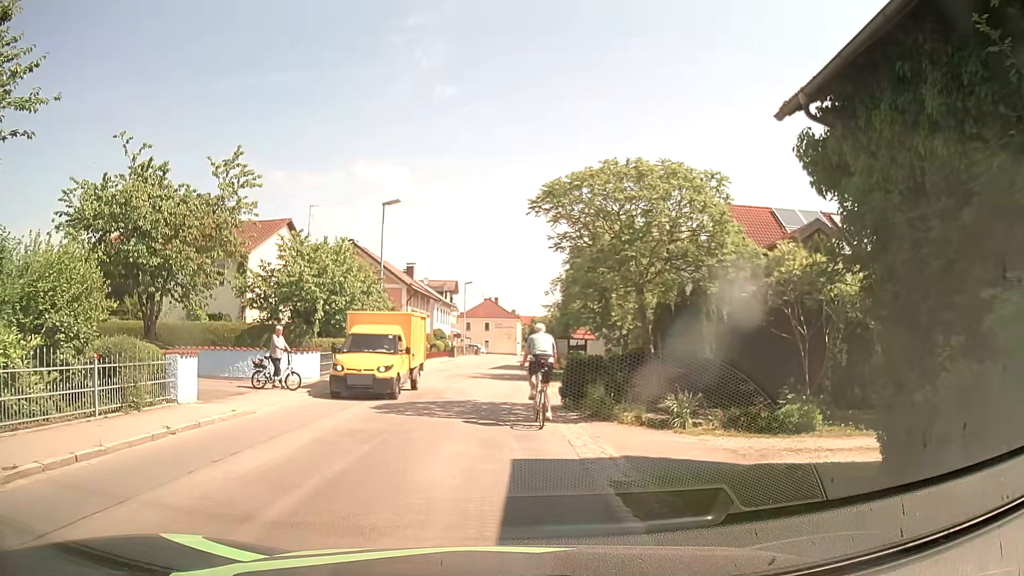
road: tertiary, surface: asphalt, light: Day
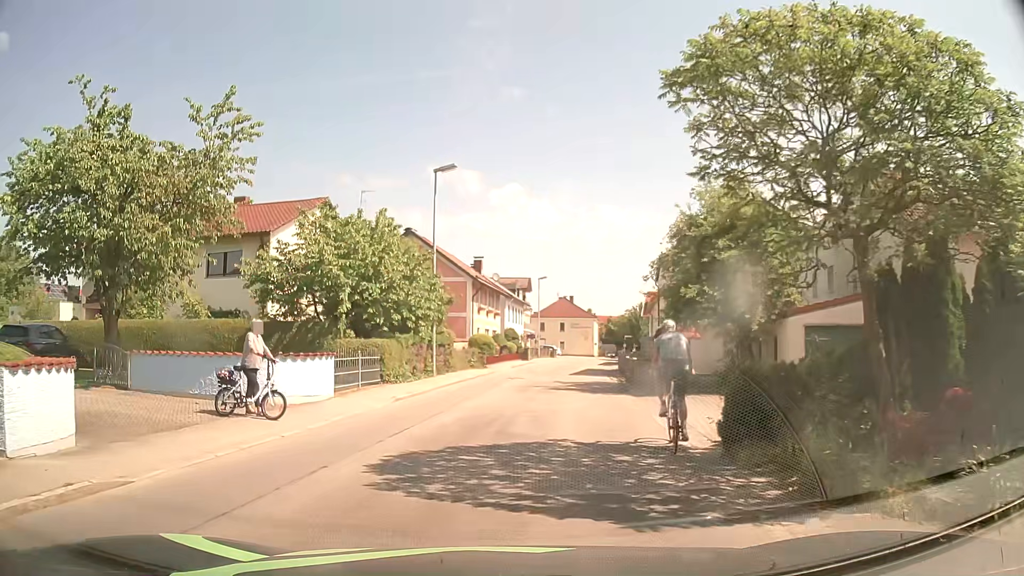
(-0.4, +7.2) m; -7°
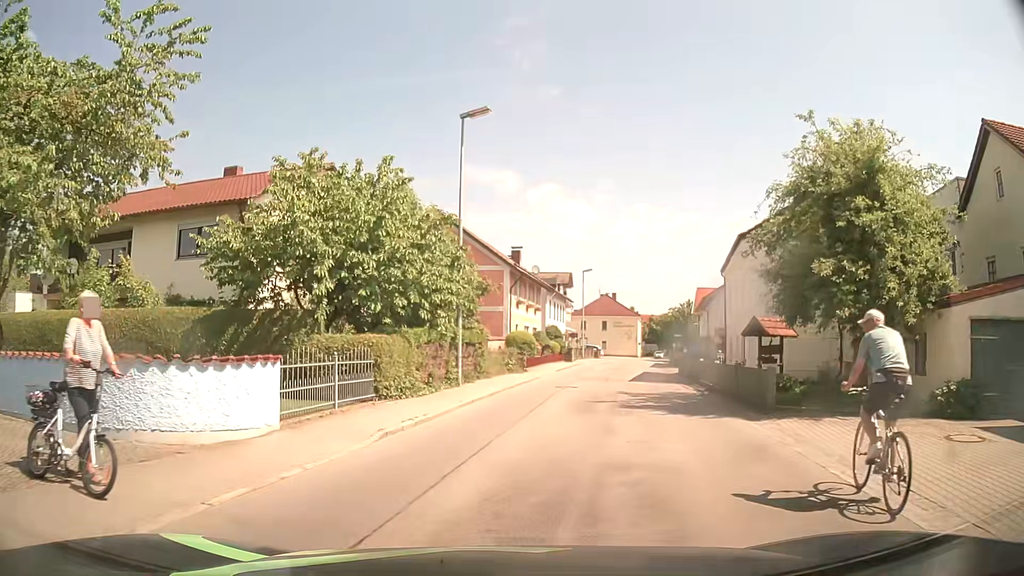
(-0.3, +6.6) m; -4°
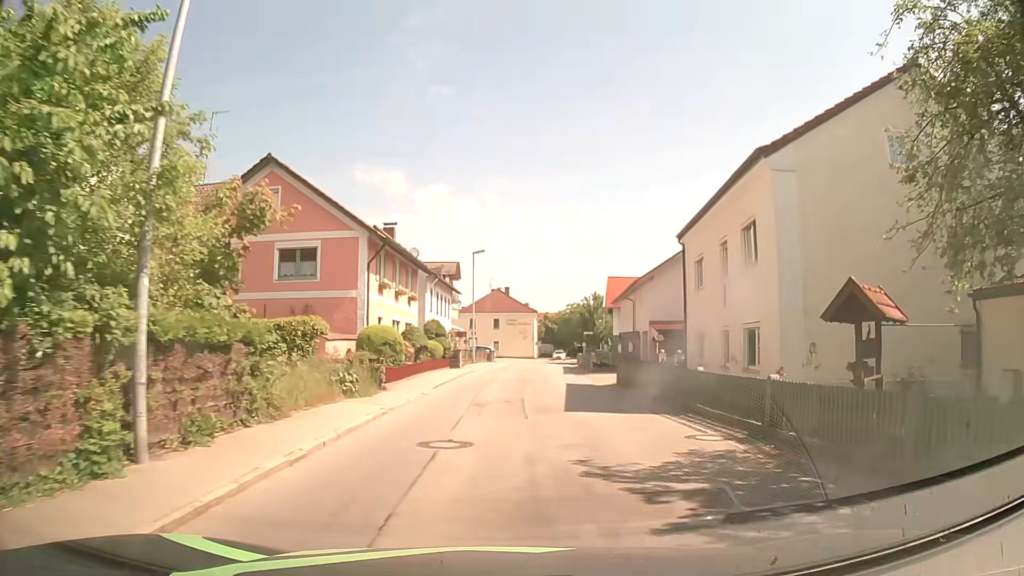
(+1.1, +13.0) m; +10°
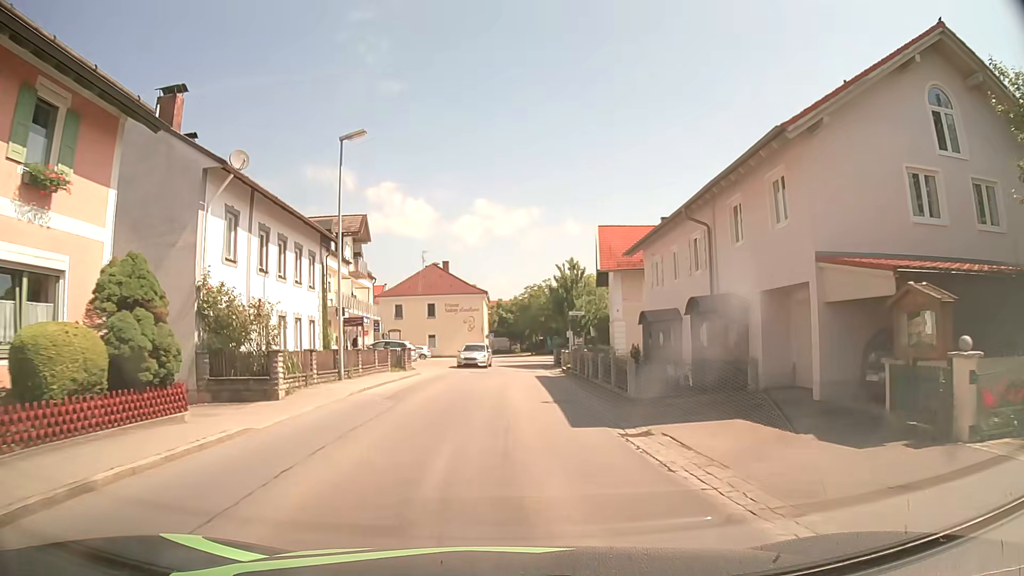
(+1.4, +27.4) m; +4°
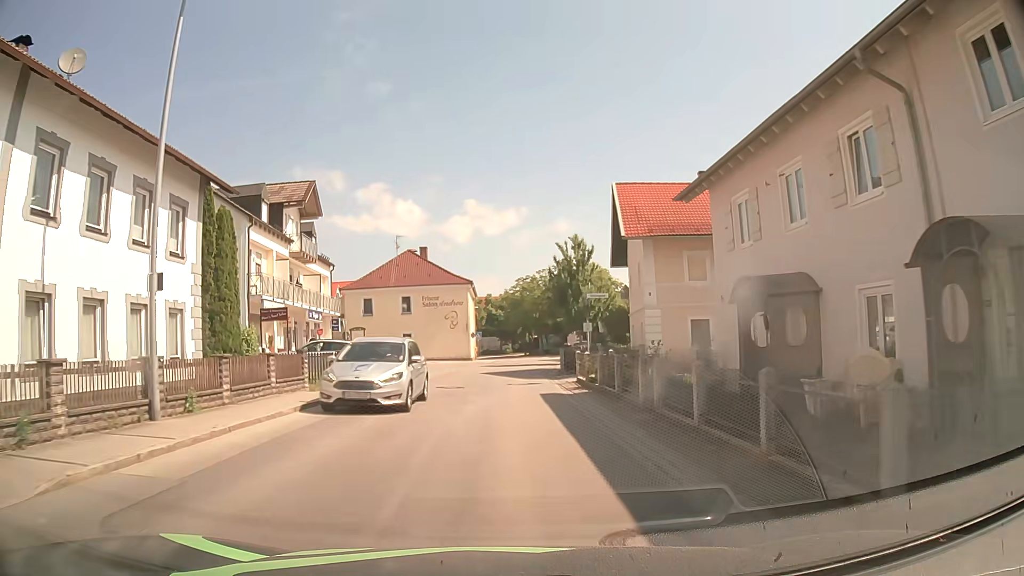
(+0.1, +11.5) m; 0°
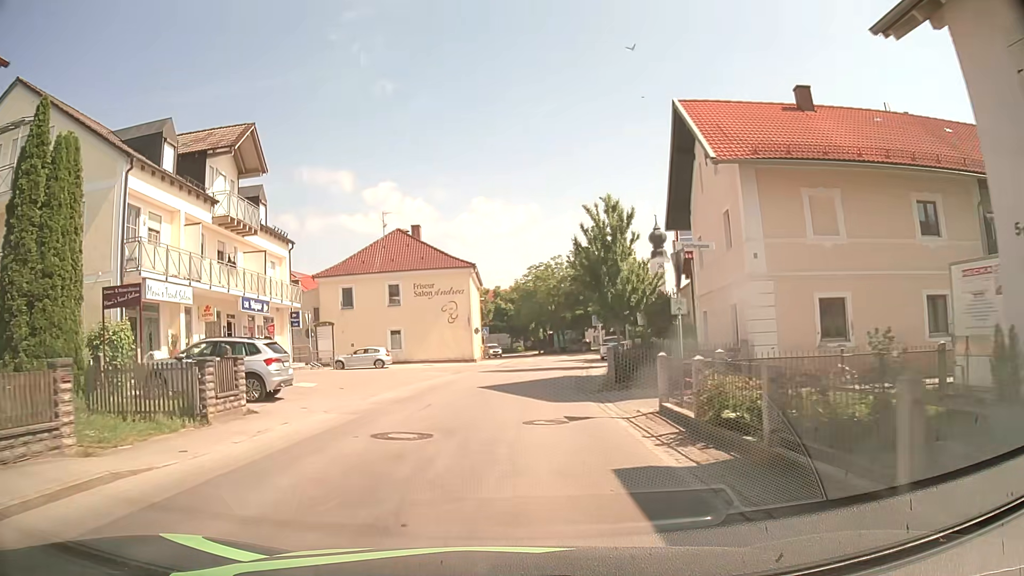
(0.0, +11.5) m; -1°
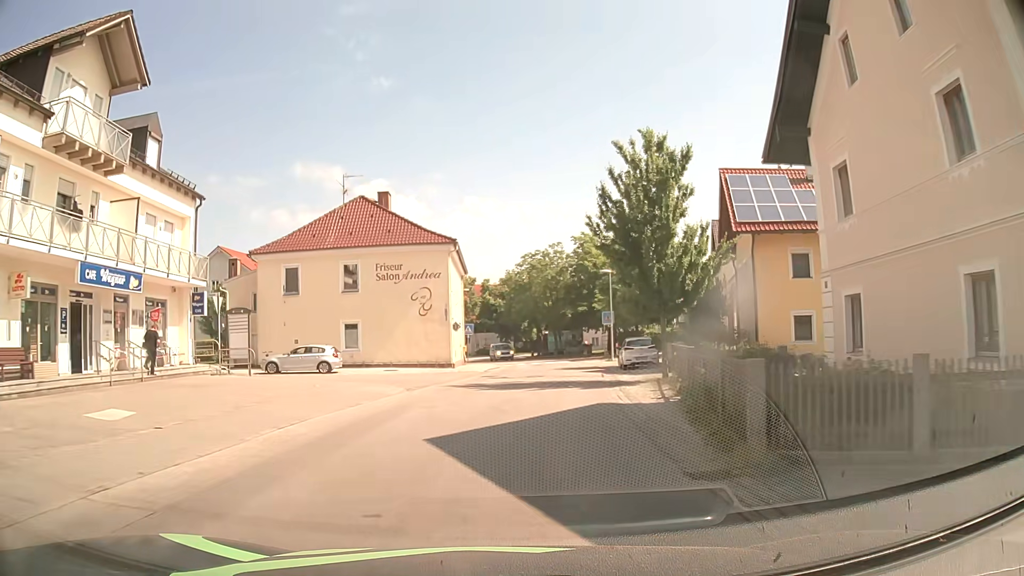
(0.0, +11.3) m; +1°
(0, +10) (+1, +20) (+2, +30) (+3, +40) (+3, +50) (+3, +60) (+1, +70) (-1, +79) (-5, +89) (-8, +98) m
